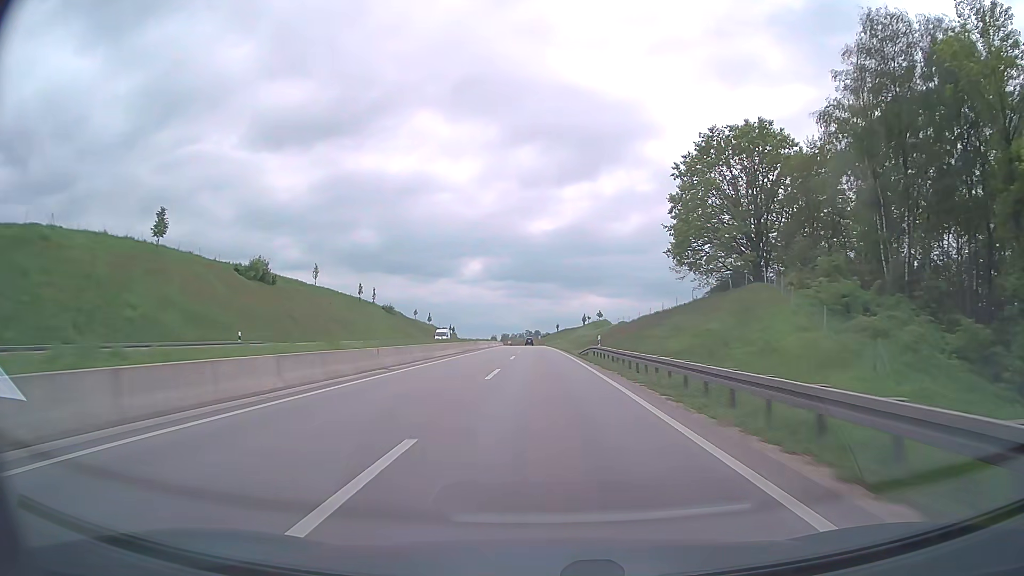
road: trunk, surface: asphalt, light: Day
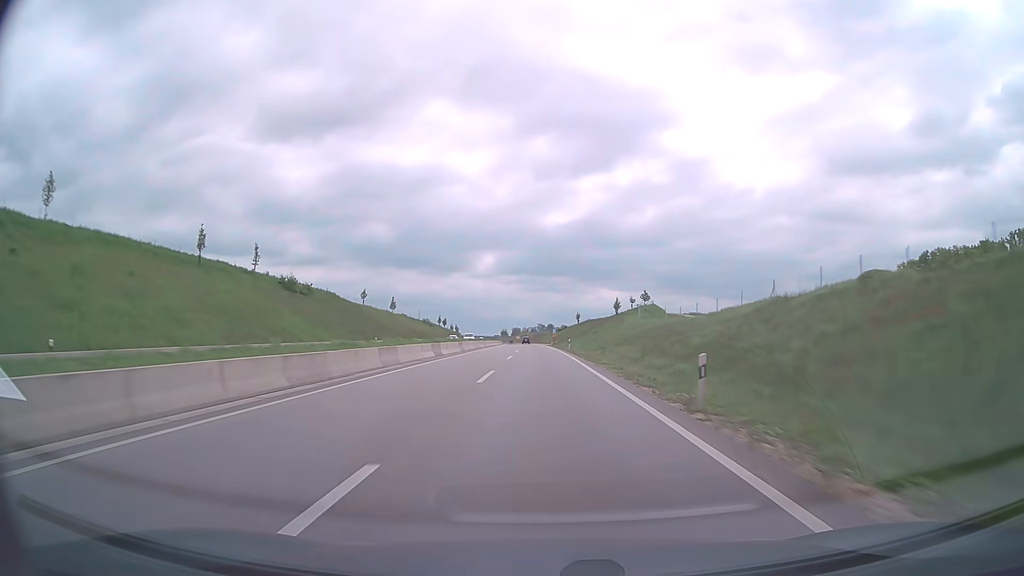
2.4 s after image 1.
(-0.7, +73.5) m; -1°
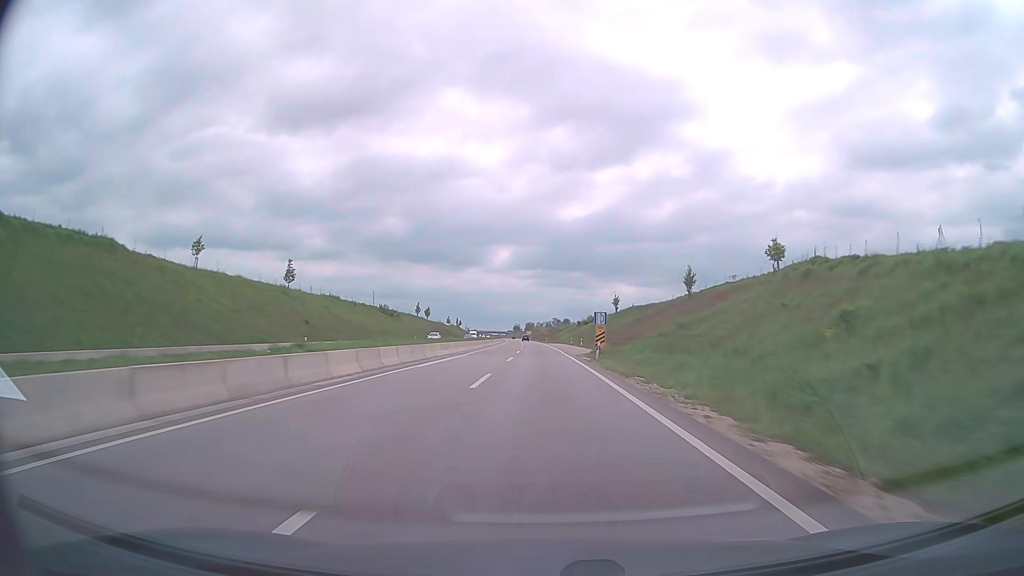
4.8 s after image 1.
(-1.0, +73.9) m; -1°
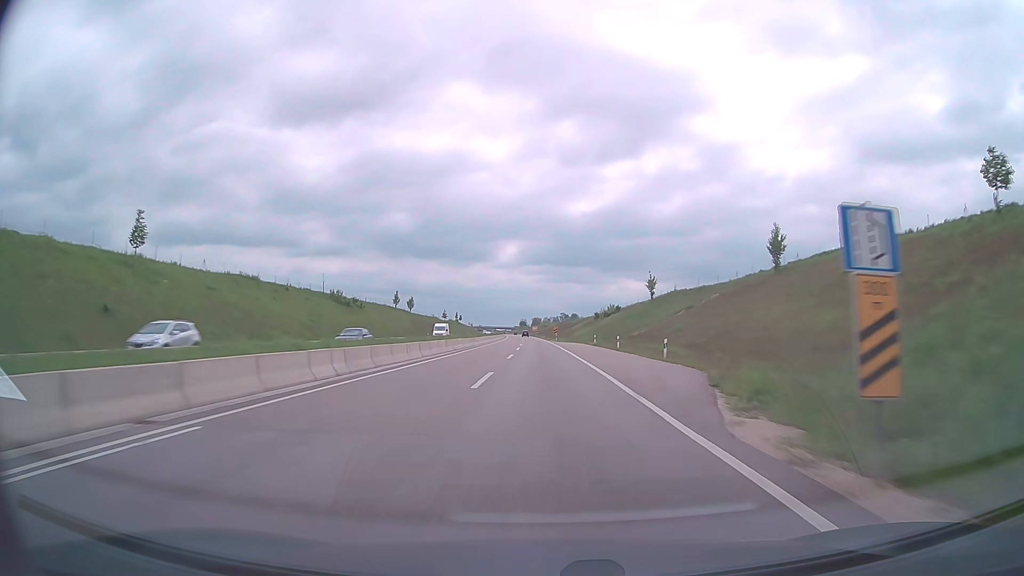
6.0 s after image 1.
(-0.2, +37.2) m; -1°
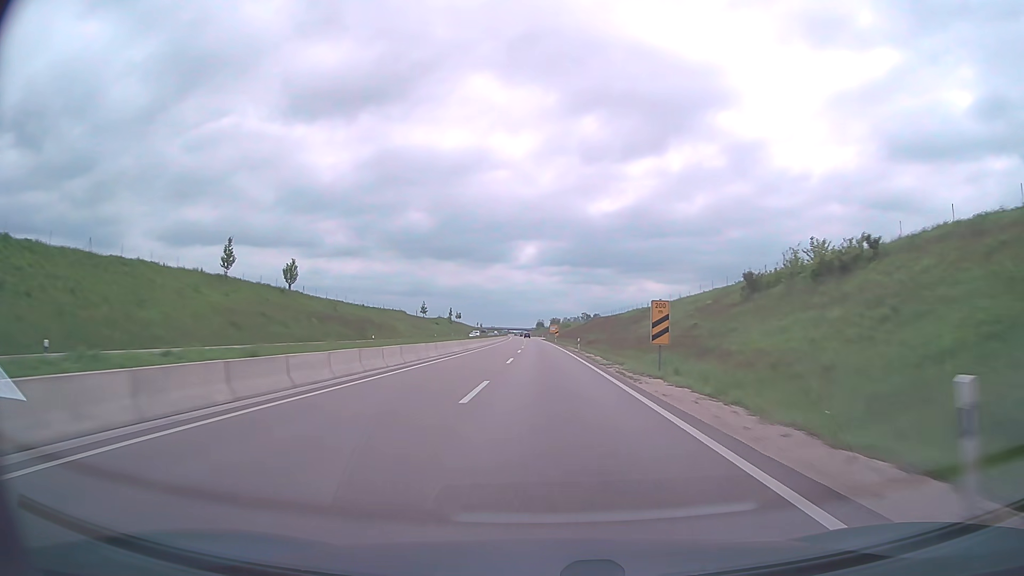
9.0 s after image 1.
(-1.3, +93.5) m; -2°
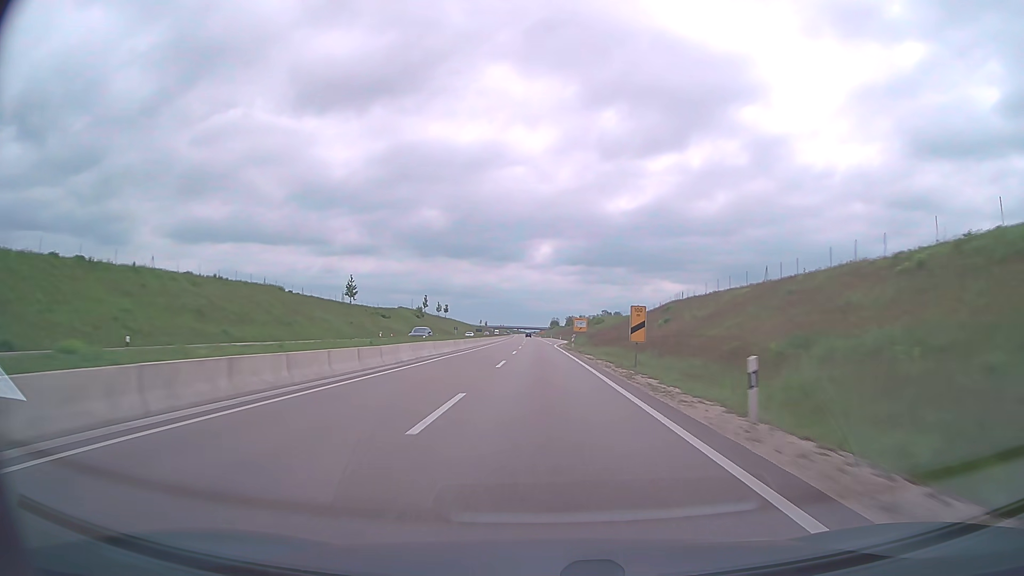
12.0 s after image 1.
(-1.0, +94.6) m; -1°
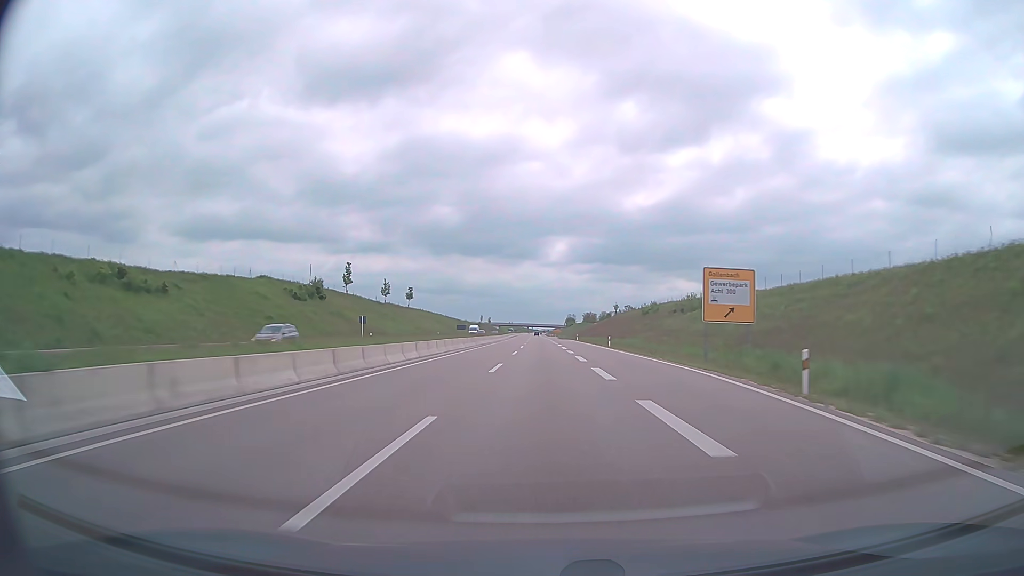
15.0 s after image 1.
(-1.0, +94.7) m; -1°
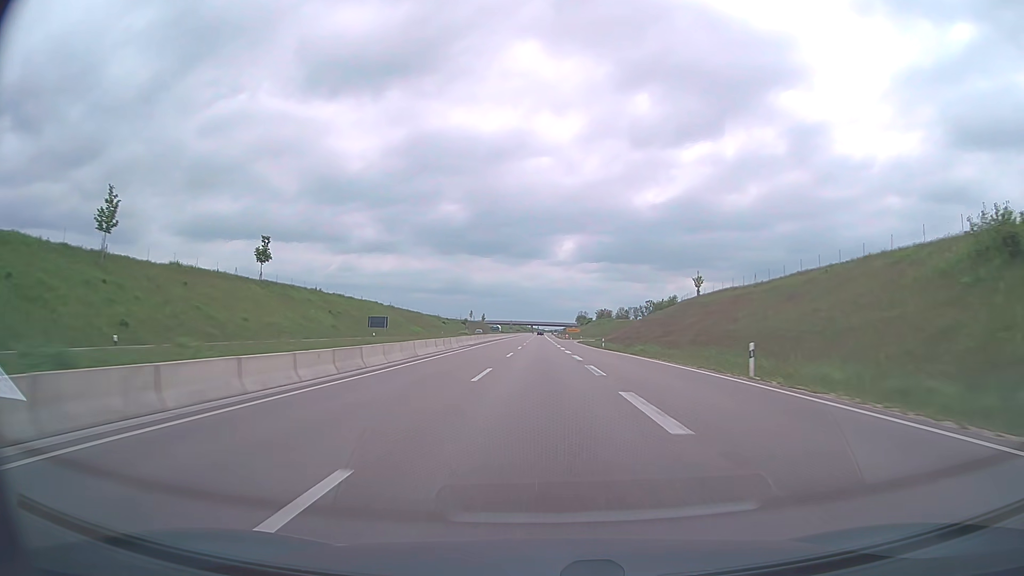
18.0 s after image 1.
(-0.3, +94.6) m; -1°
(0, +10) (0, +20) (0, +30) (0, +40) (0, +50) (0, +60) (0, +70) (0, +80) (0, +90) (0, +100) m
